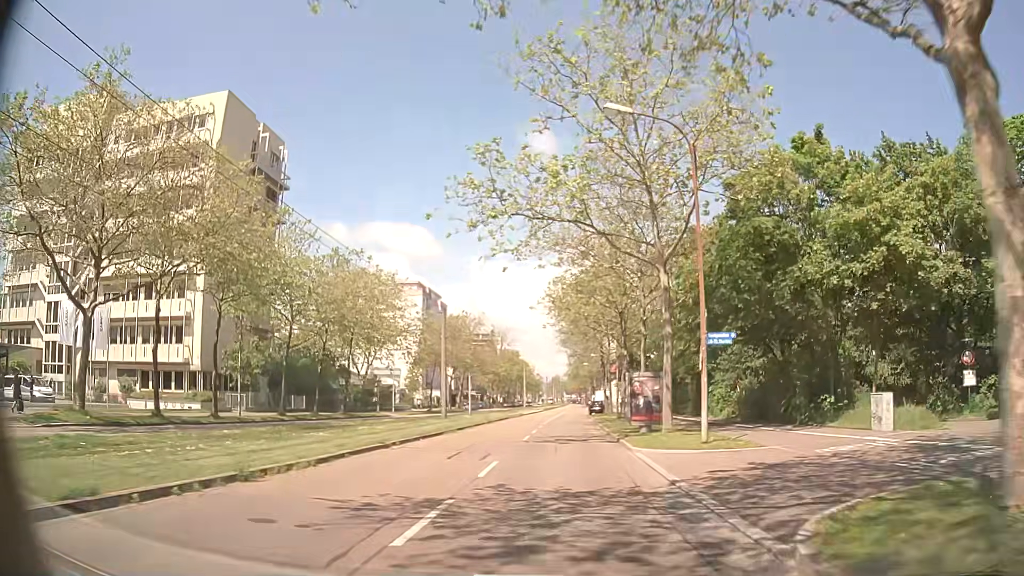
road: tertiary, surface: asphalt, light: Day
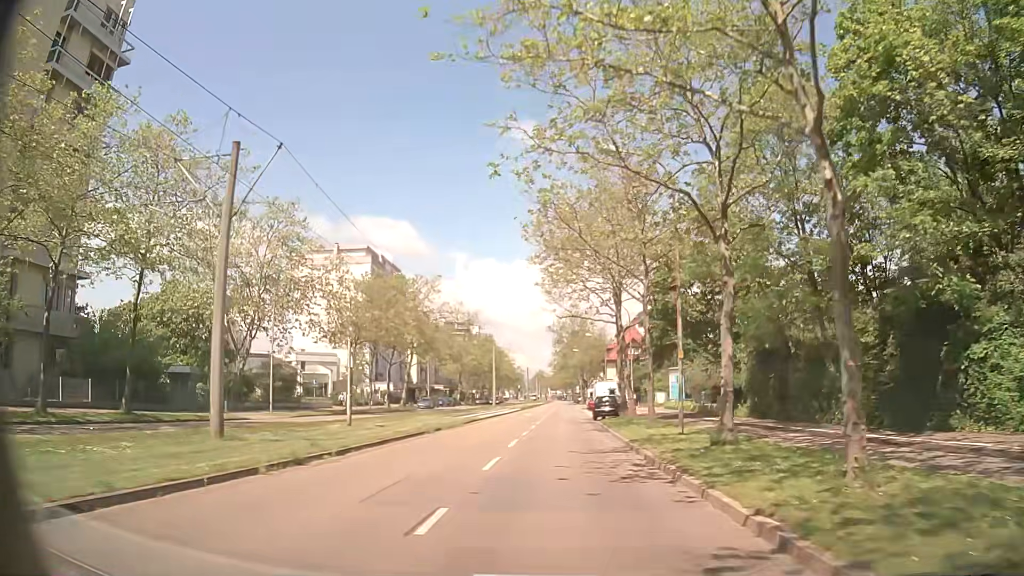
(+0.2, +29.4) m; +2°
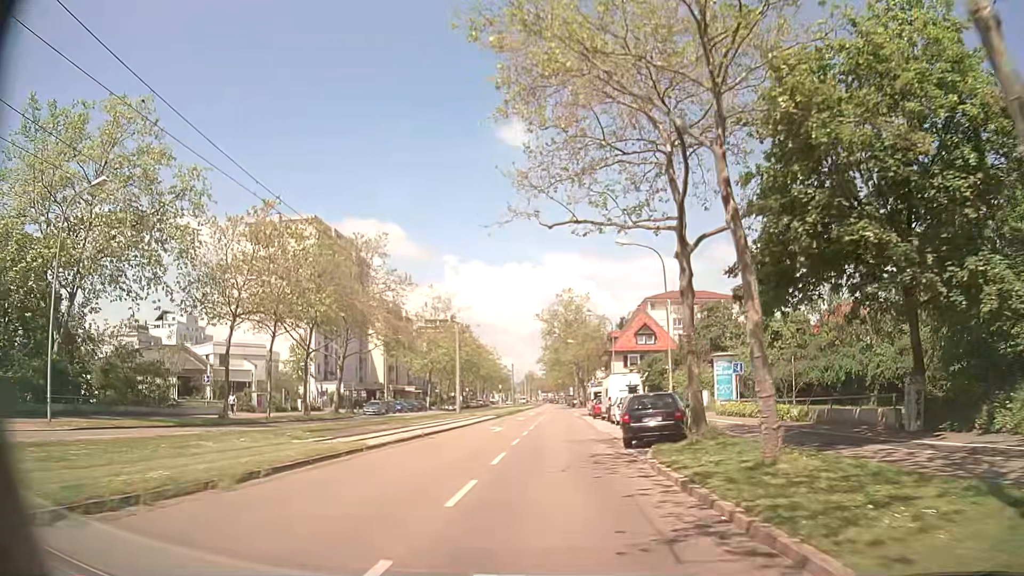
(+0.1, +22.1) m; 0°
(0, +10) (0, +20) (0, +30) (+1, +40) (+1, +50) (+1, +60) (+1, +70) (+1, +80) (+2, +90) (+2, +100) m
